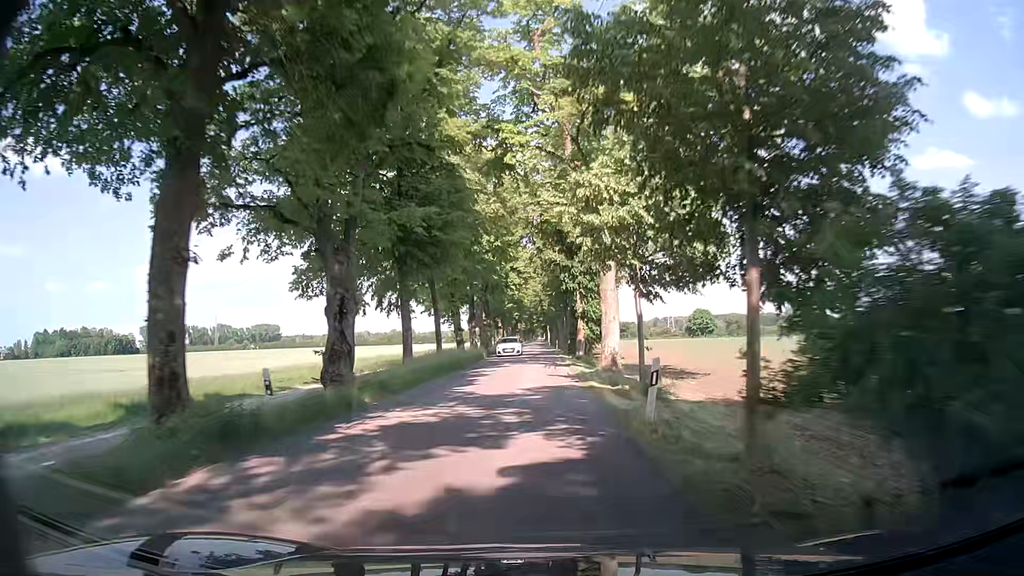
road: tertiary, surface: asphalt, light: Day
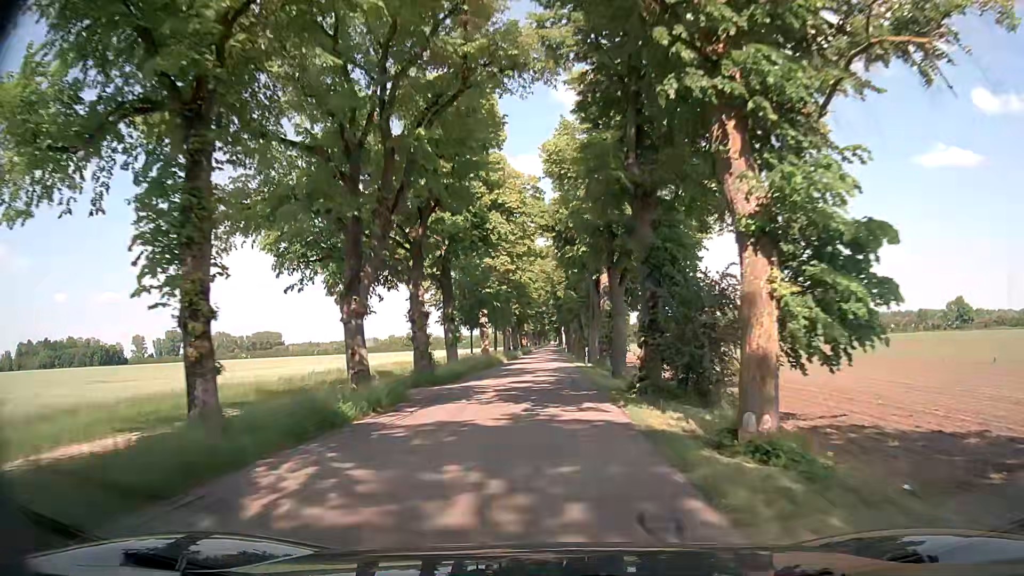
(+0.3, +34.9) m; 0°
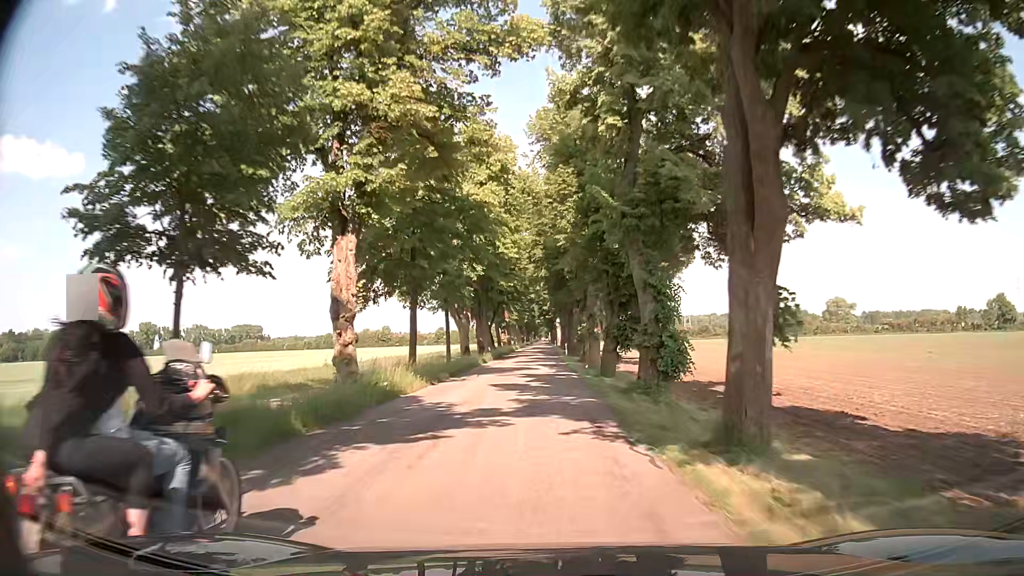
(-0.1, +35.5) m; 0°
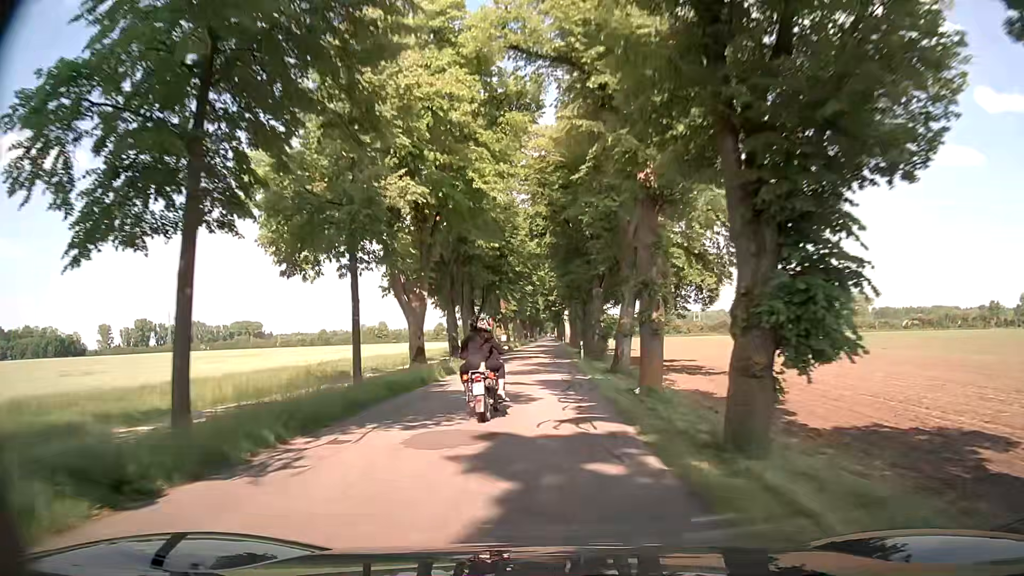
(+0.1, +18.1) m; 0°
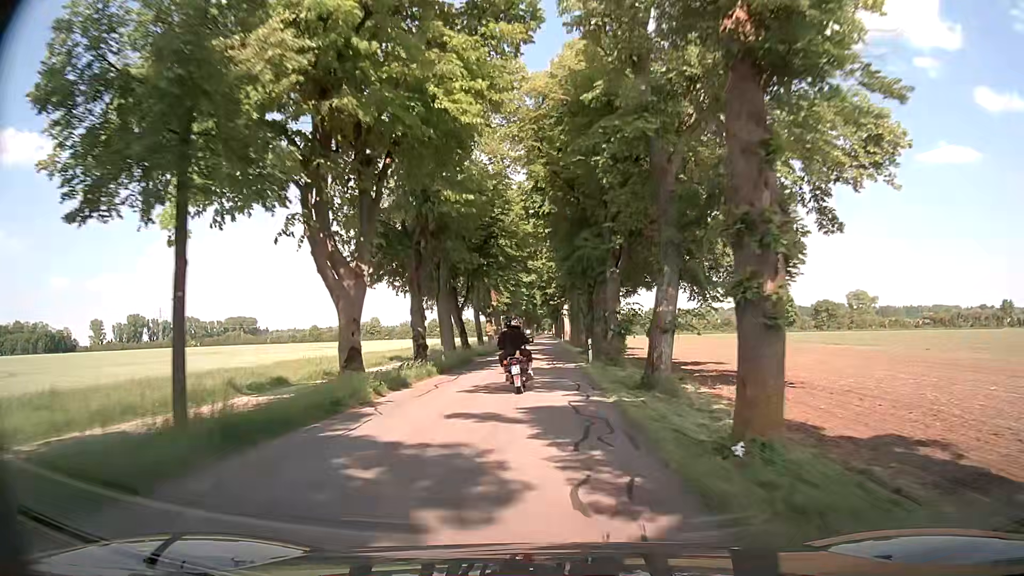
(0.0, +9.1) m; 0°
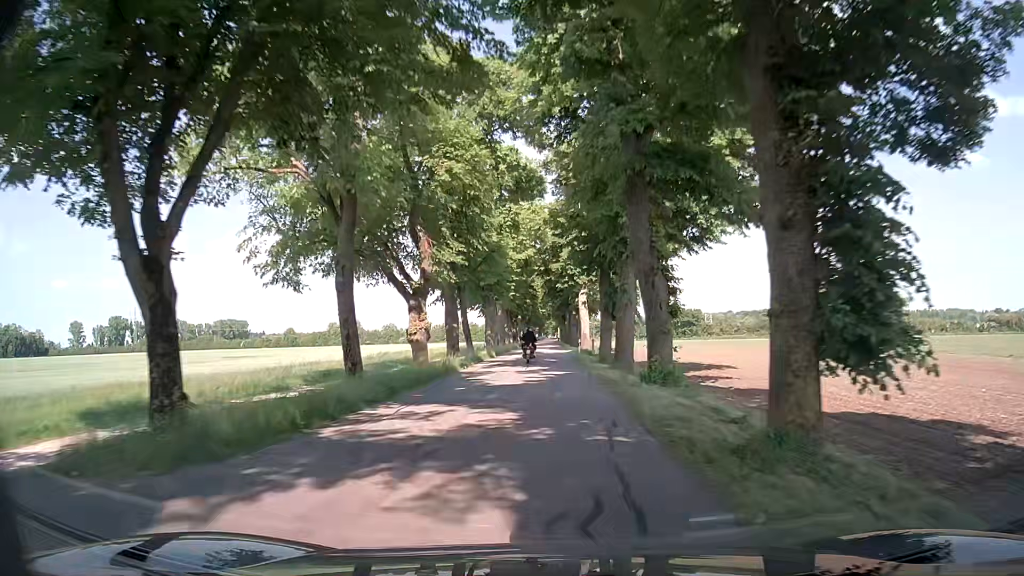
(0.0, +36.1) m; 0°
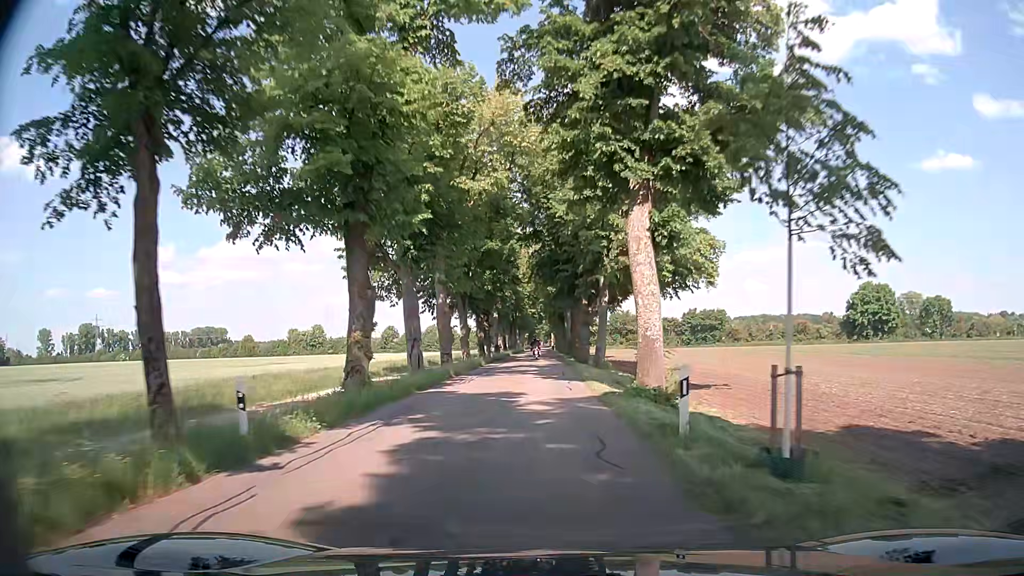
(-0.1, +35.4) m; 0°
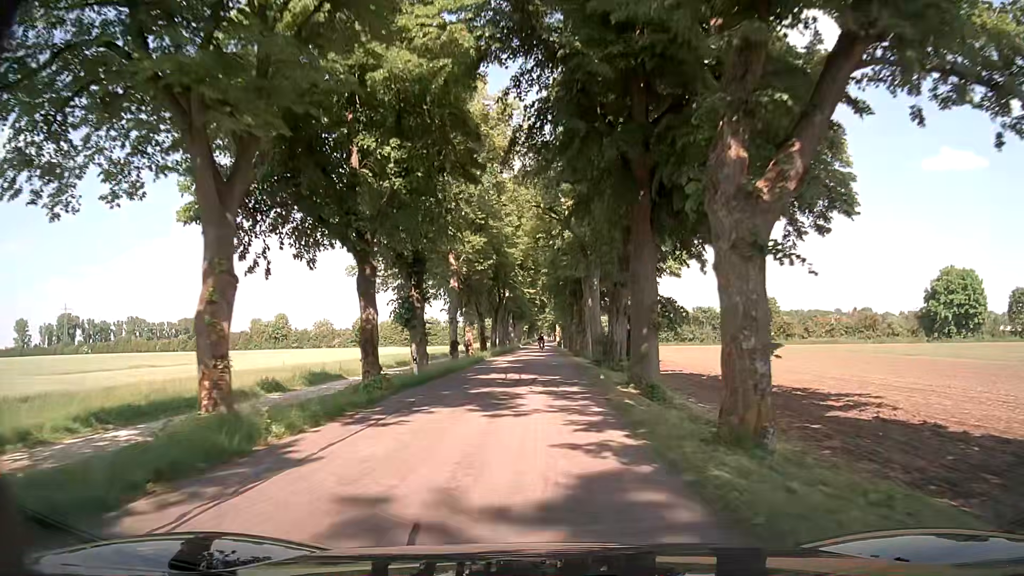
(-0.3, +34.3) m; -1°
(0, +10) (0, +20) (0, +30) (0, +40) (0, +50) (0, +60) (0, +70) (0, +80) (0, +90) (0, +100) m
